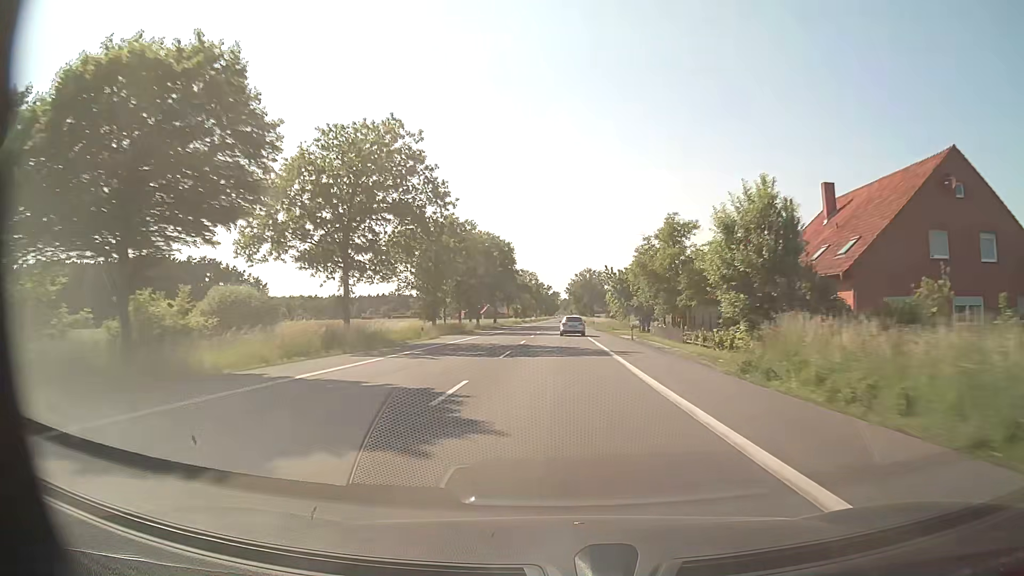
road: secondary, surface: asphalt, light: Day
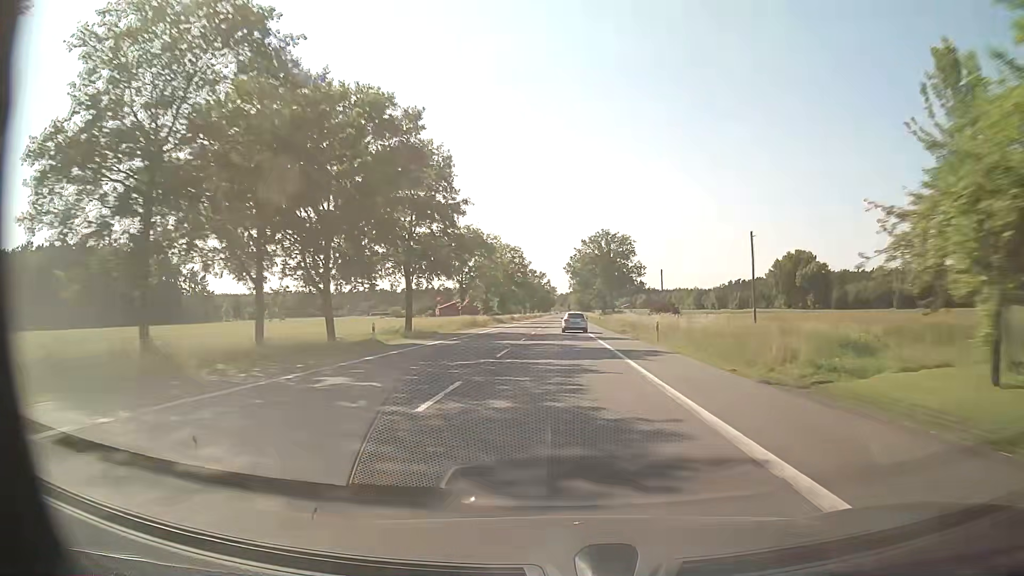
(-0.1, +62.2) m; 0°
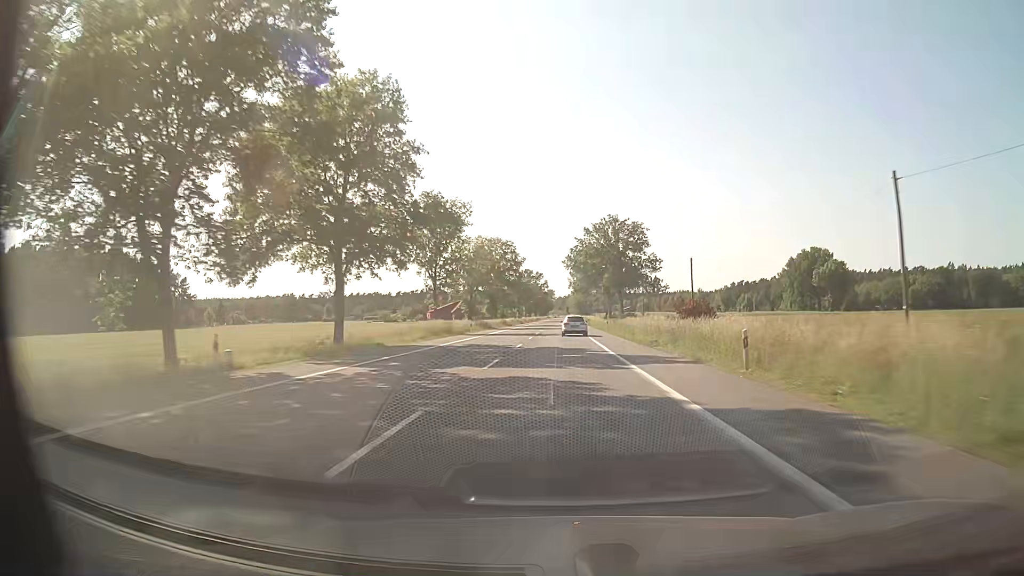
(0.0, +15.5) m; 0°
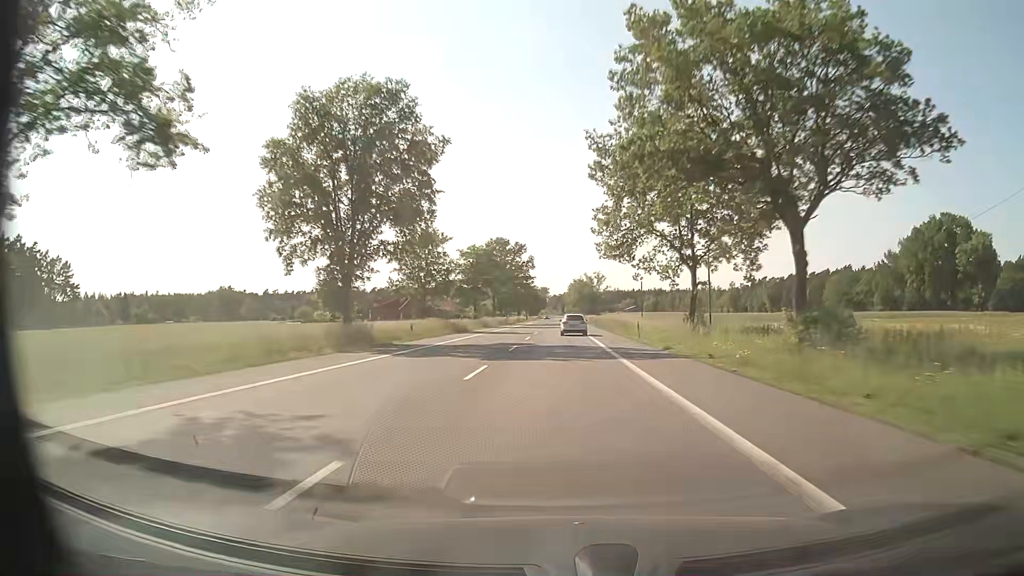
(+0.5, +76.9) m; 0°
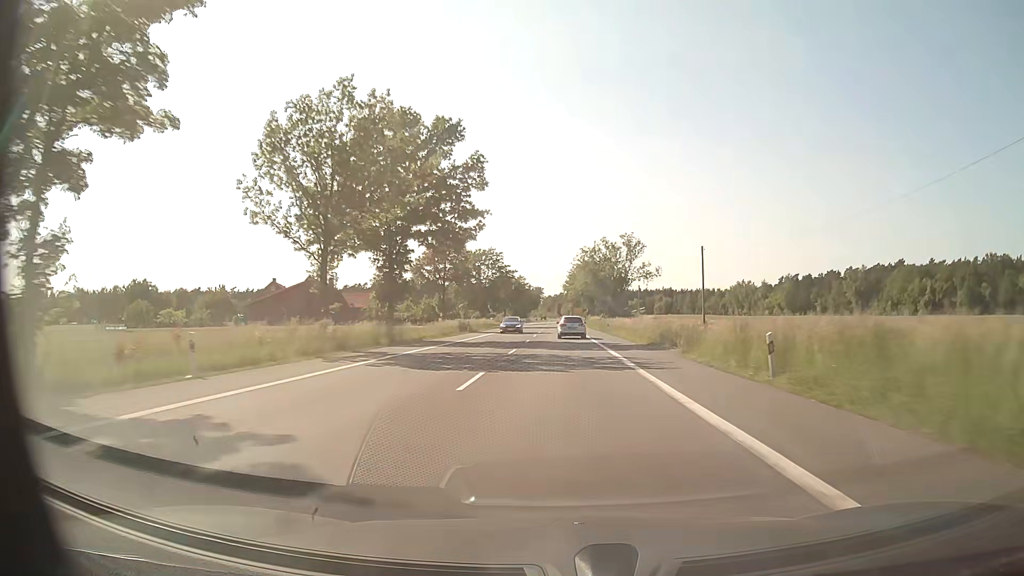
(+0.5, +75.2) m; 0°
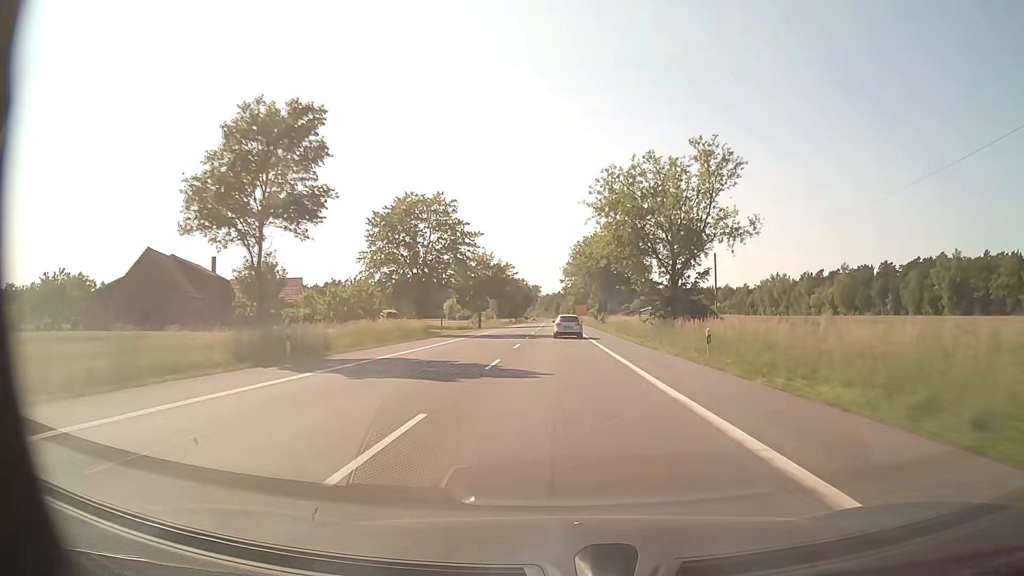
(+0.1, +43.8) m; 0°
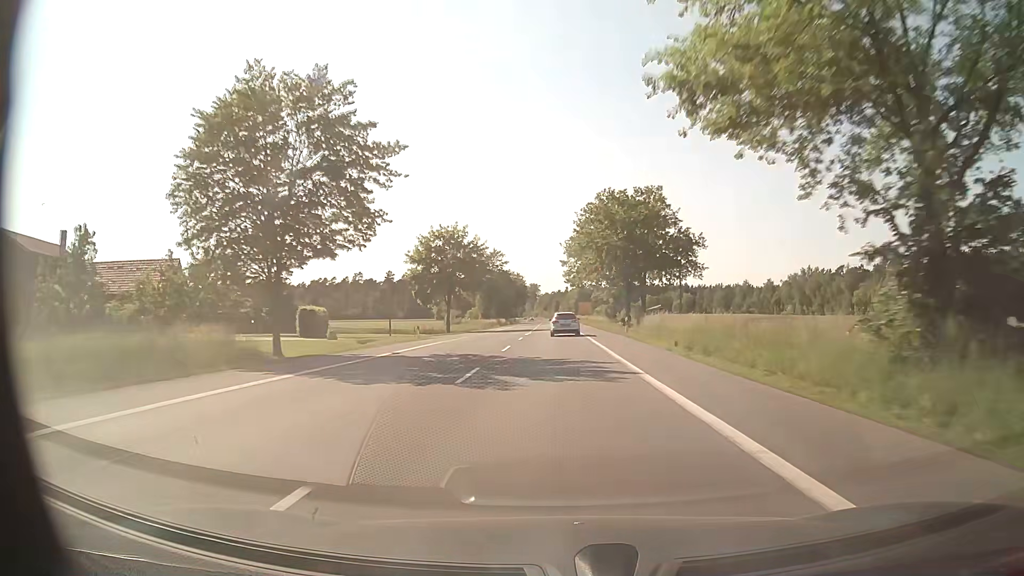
(+0.1, +28.7) m; 0°
